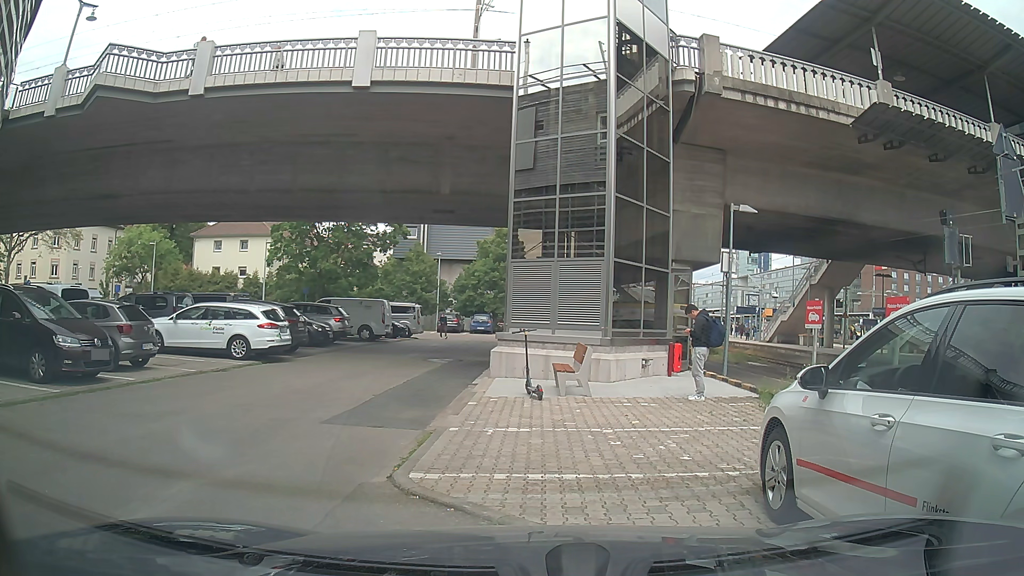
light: Day
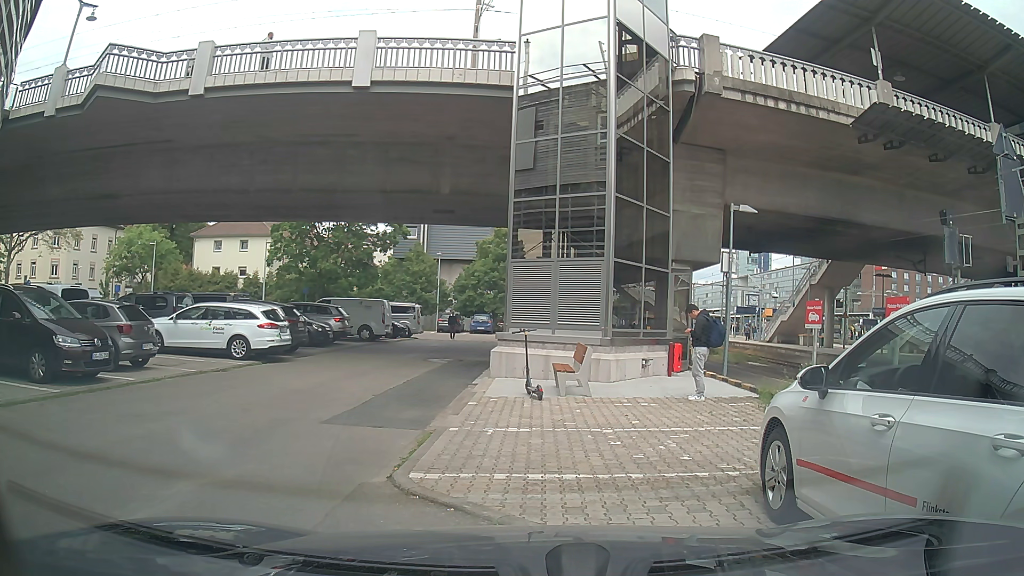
(0.0, 0.0) m; 0°
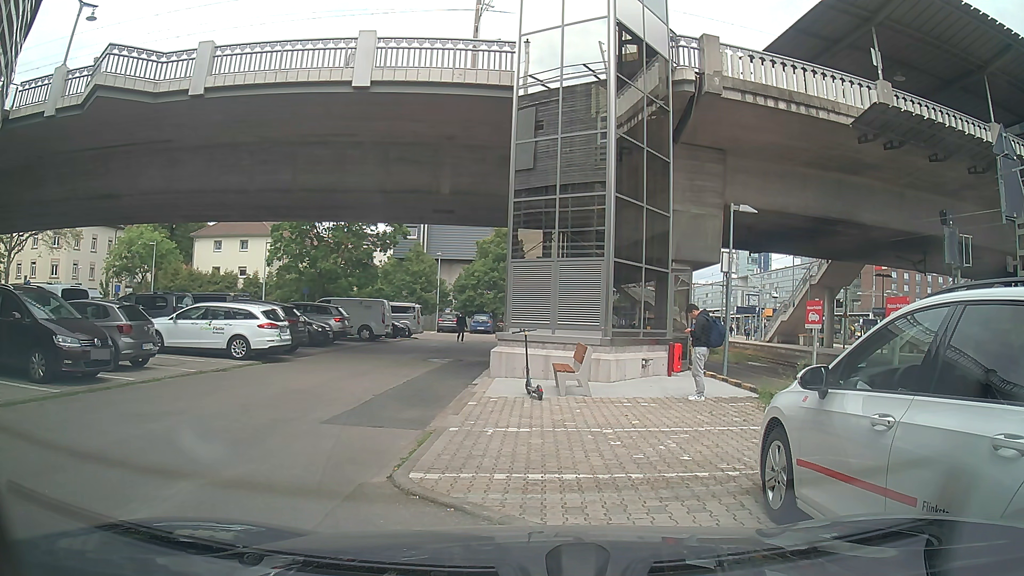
(0.0, 0.0) m; 0°
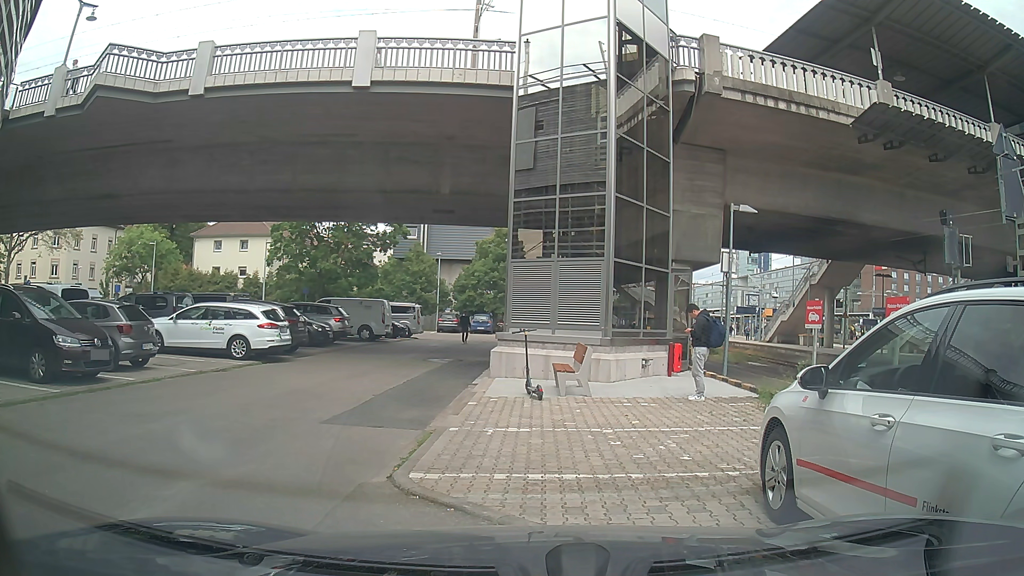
(0.0, 0.0) m; 0°
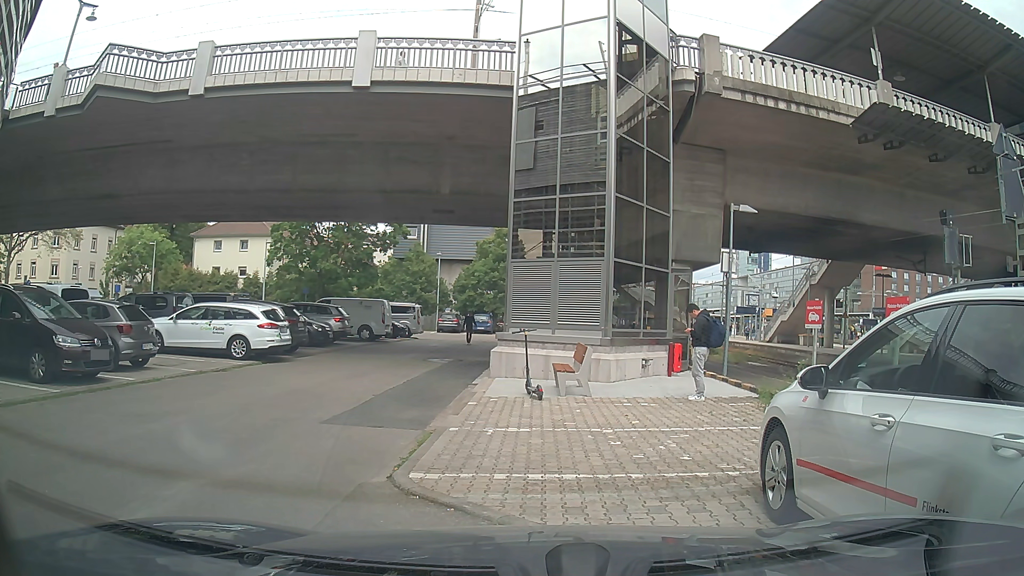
(0.0, 0.0) m; 0°
